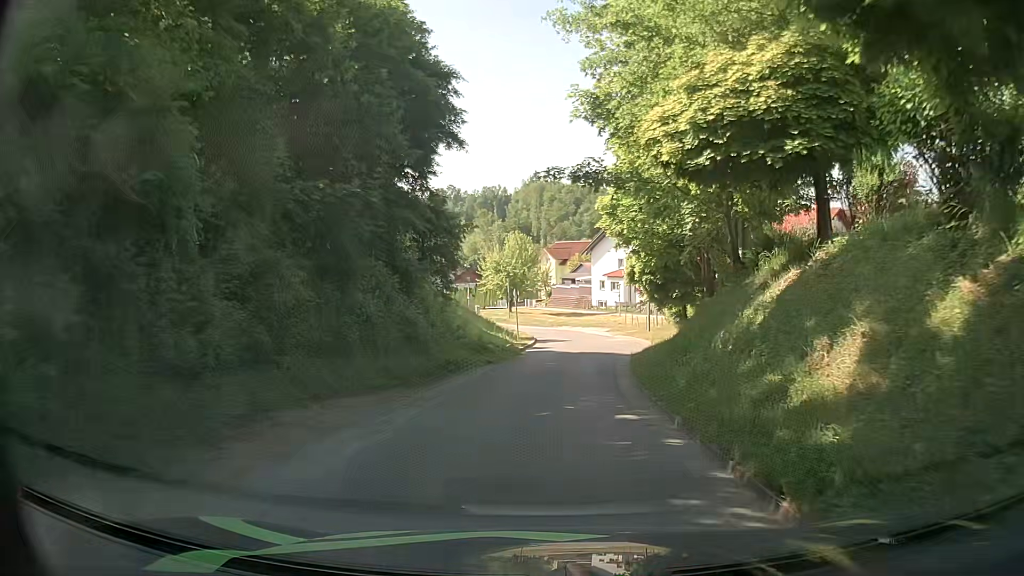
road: residential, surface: asphalt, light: Day
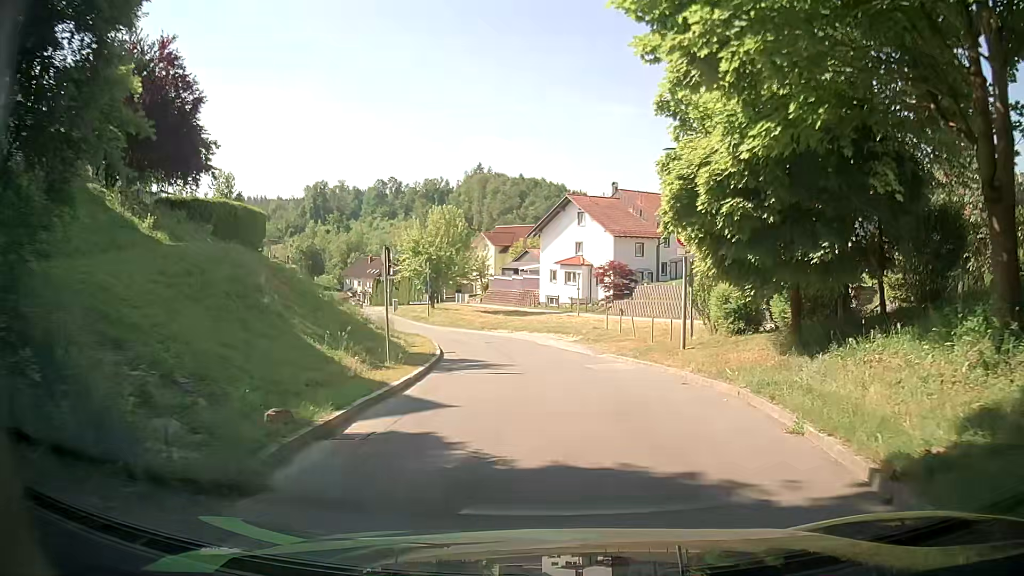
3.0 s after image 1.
(+0.5, +20.2) m; +6°
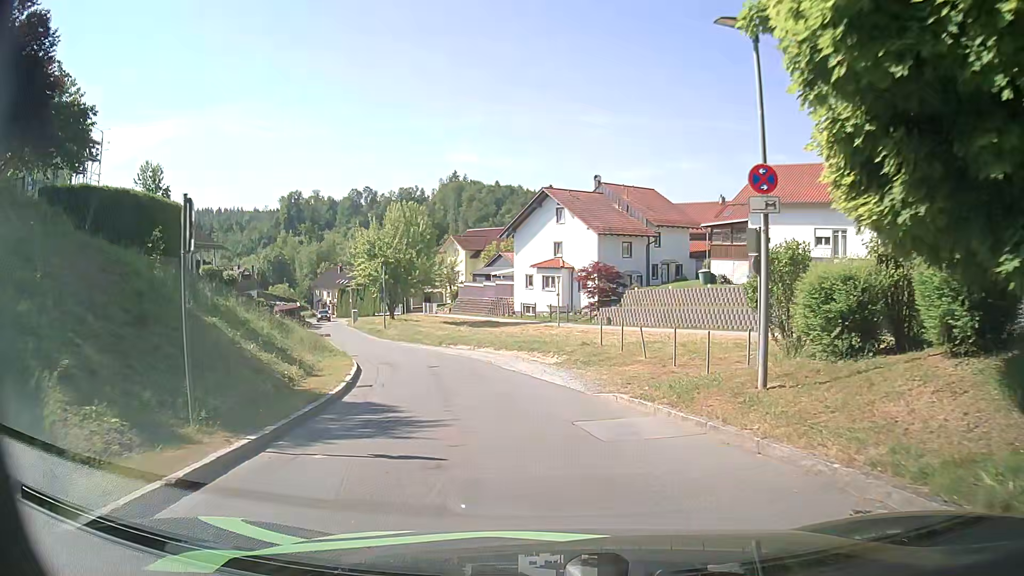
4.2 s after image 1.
(0.0, +8.0) m; -1°
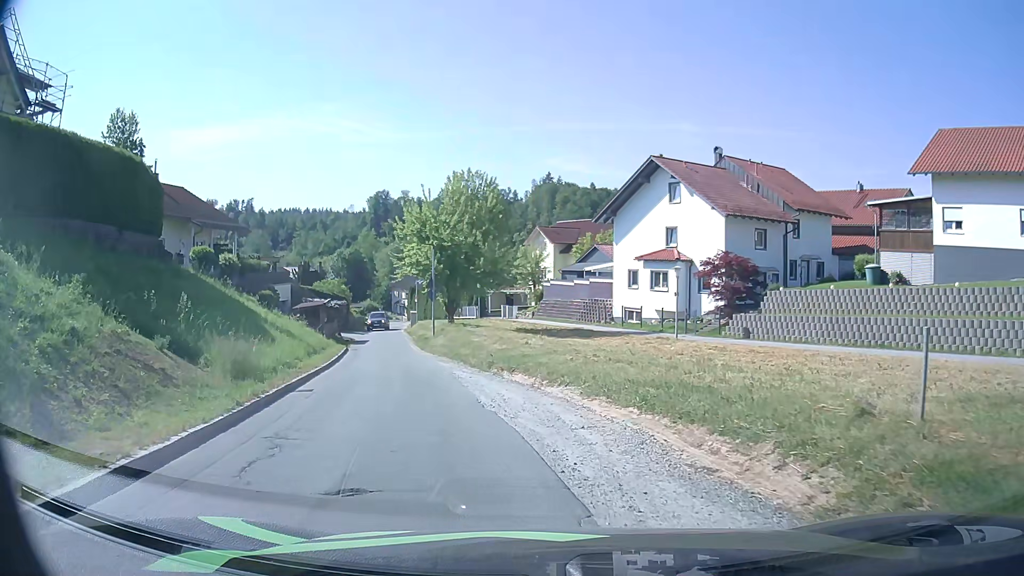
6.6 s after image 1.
(-0.5, +13.6) m; -6°
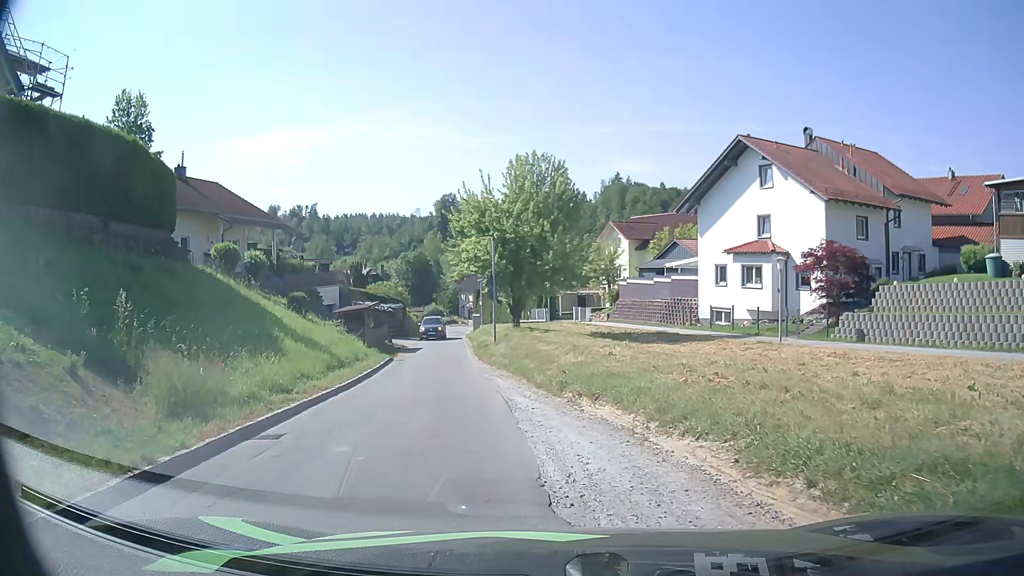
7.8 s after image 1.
(-0.3, +5.2) m; -7°
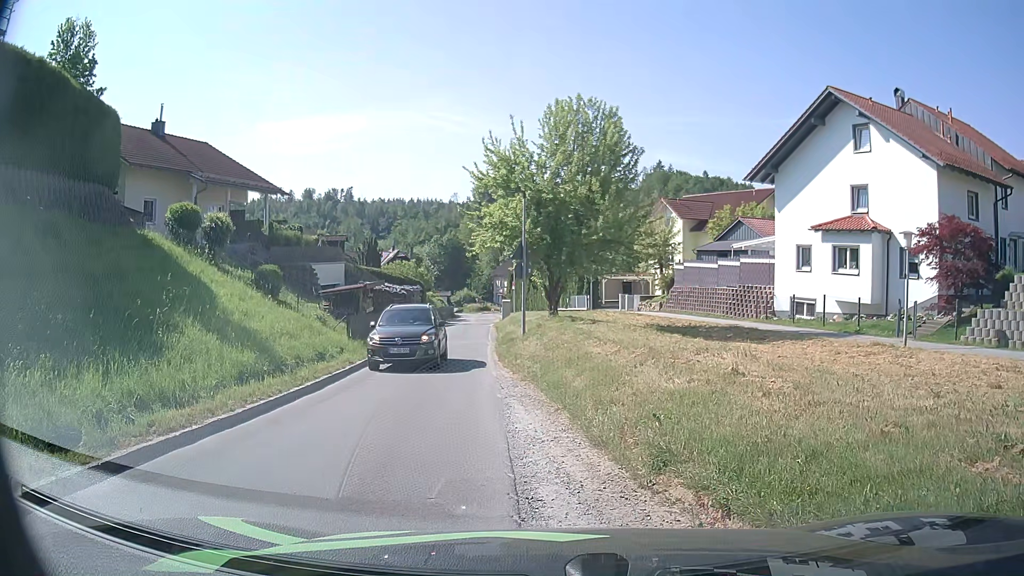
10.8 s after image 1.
(-0.2, +7.6) m; -4°
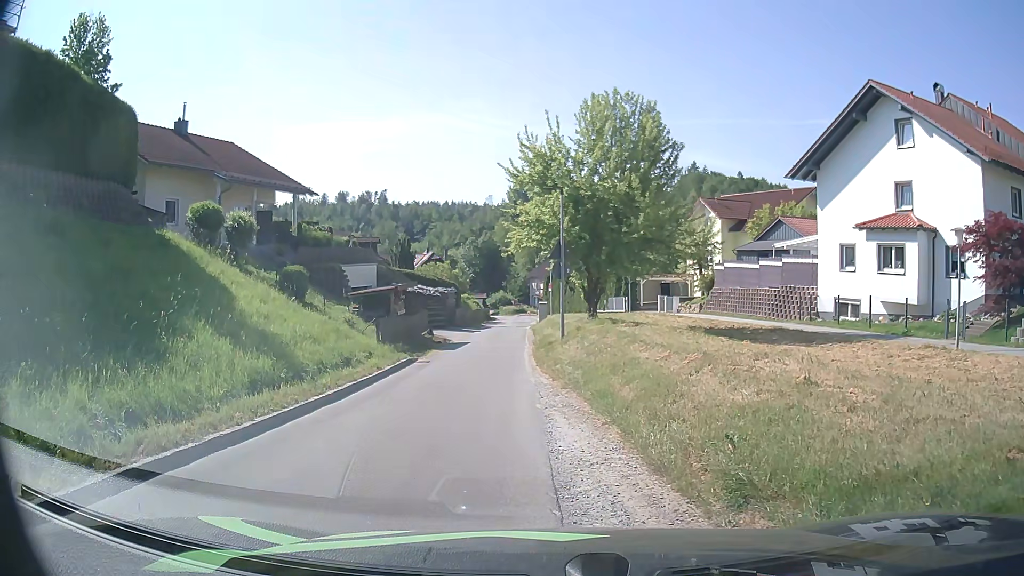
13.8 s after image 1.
(0.0, +1.2) m; -1°
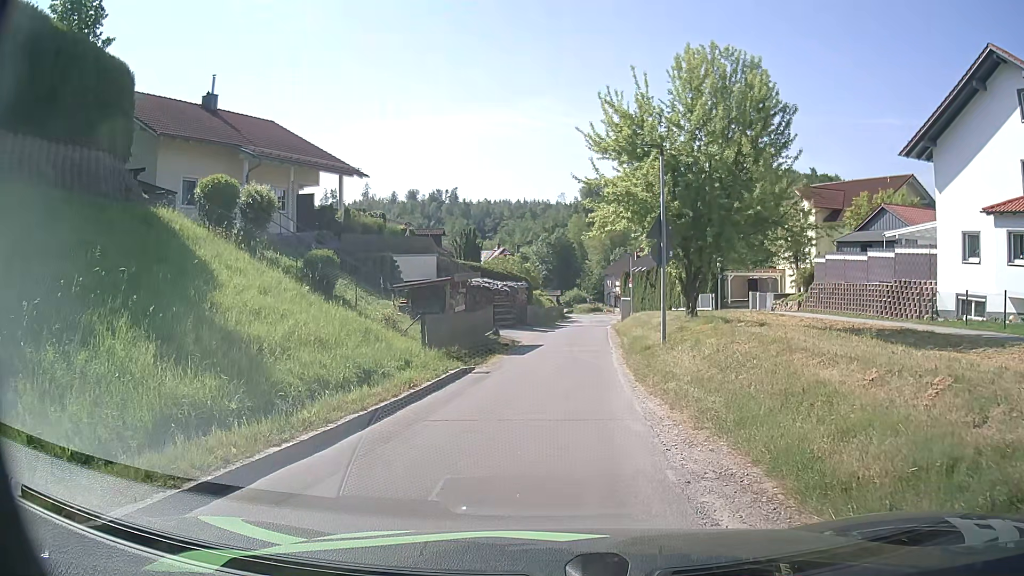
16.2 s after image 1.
(-0.4, +5.1) m; -6°
